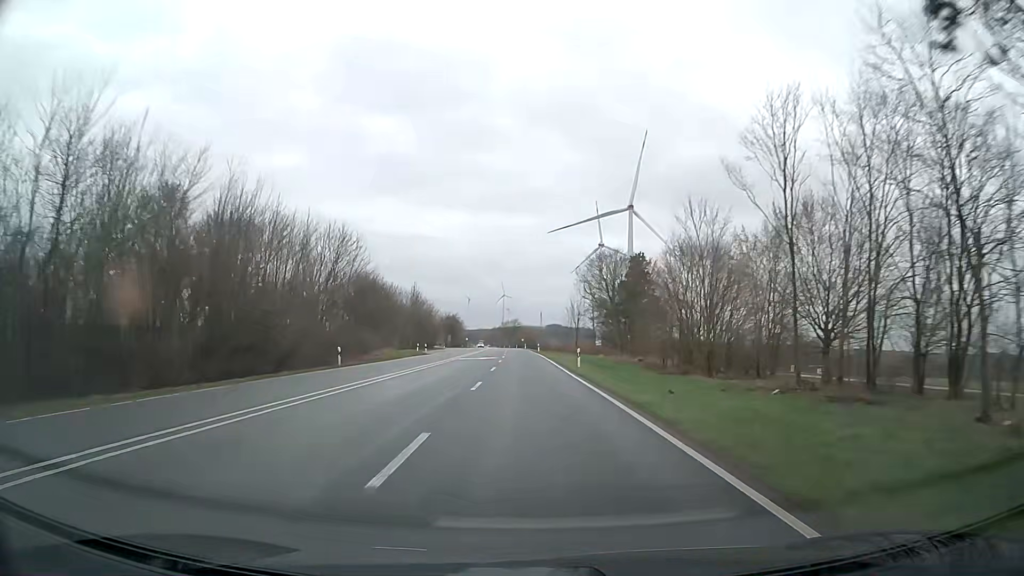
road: primary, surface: asphalt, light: Day
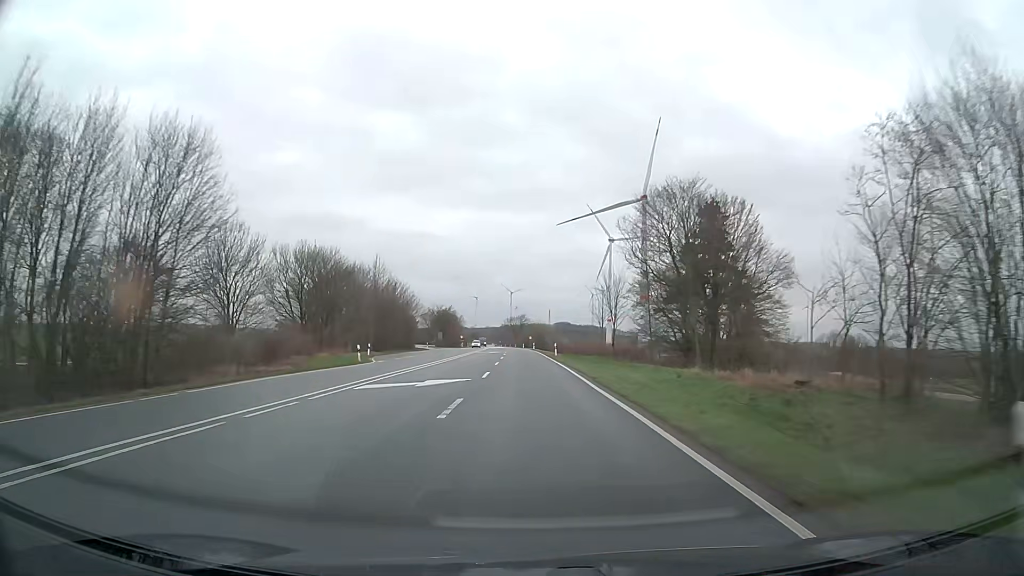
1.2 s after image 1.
(-0.1, +31.7) m; -1°
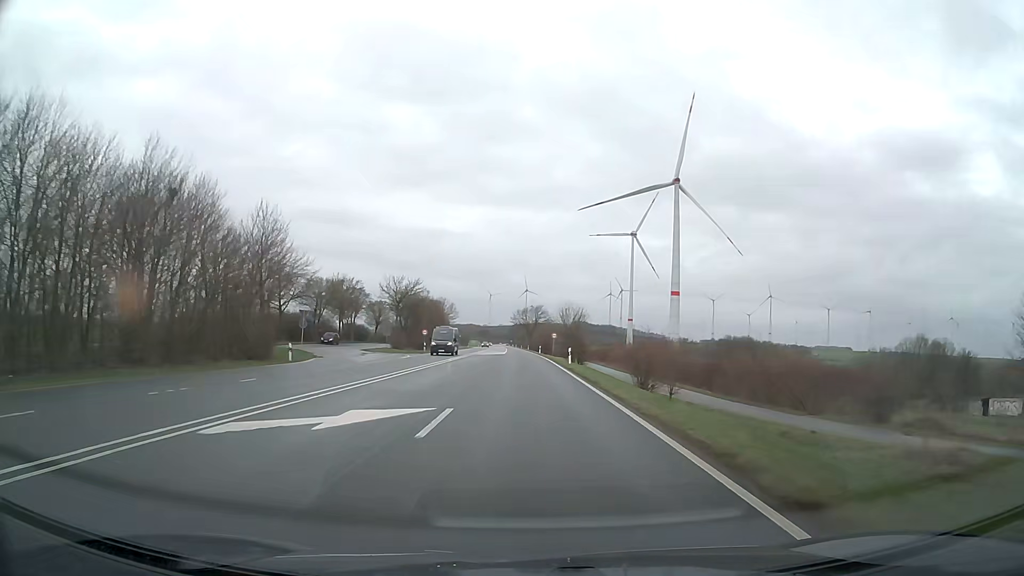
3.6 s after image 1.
(-0.7, +63.4) m; -1°
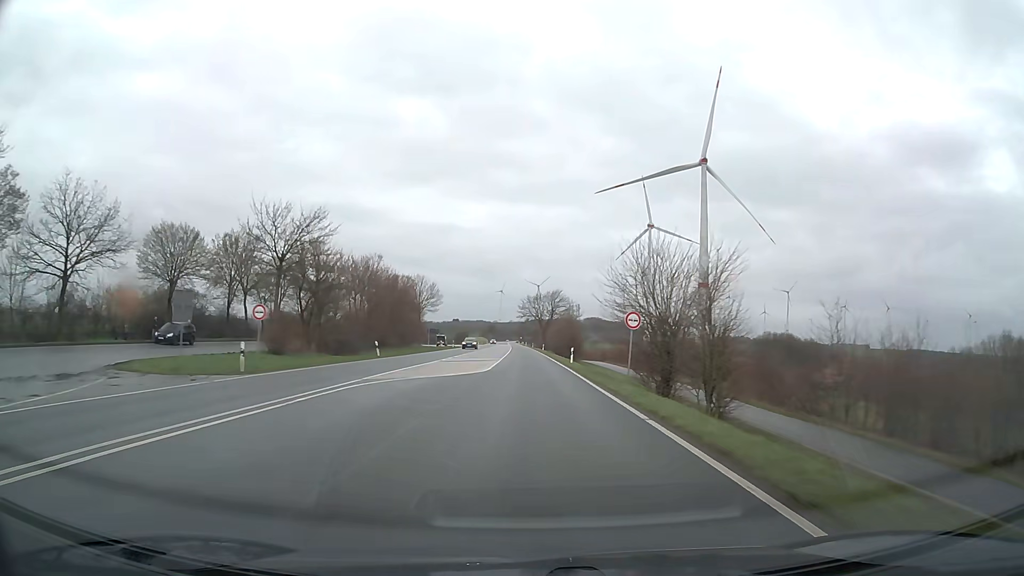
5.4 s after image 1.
(-0.4, +47.6) m; -1°
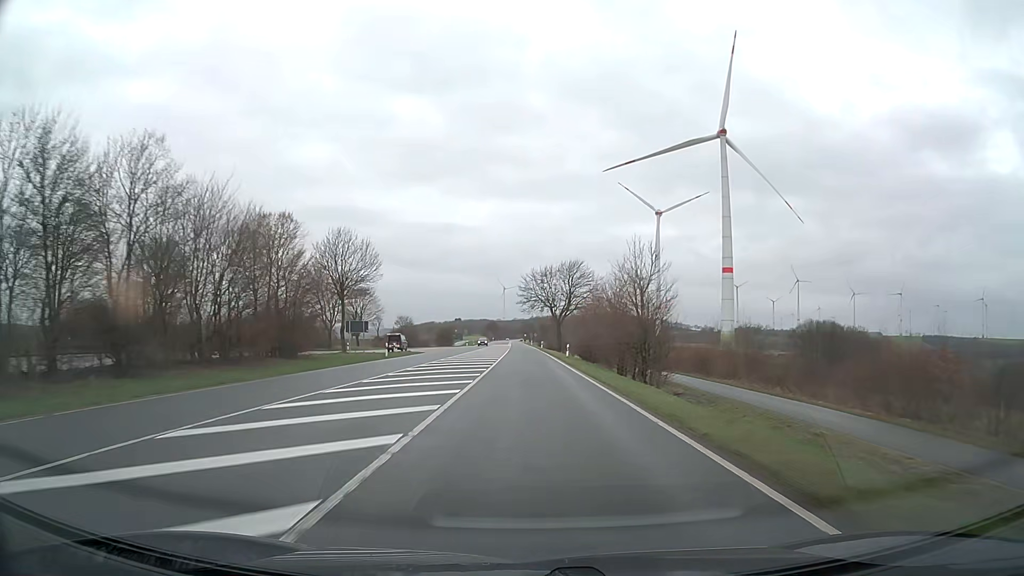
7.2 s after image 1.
(0.0, +47.6) m; 0°
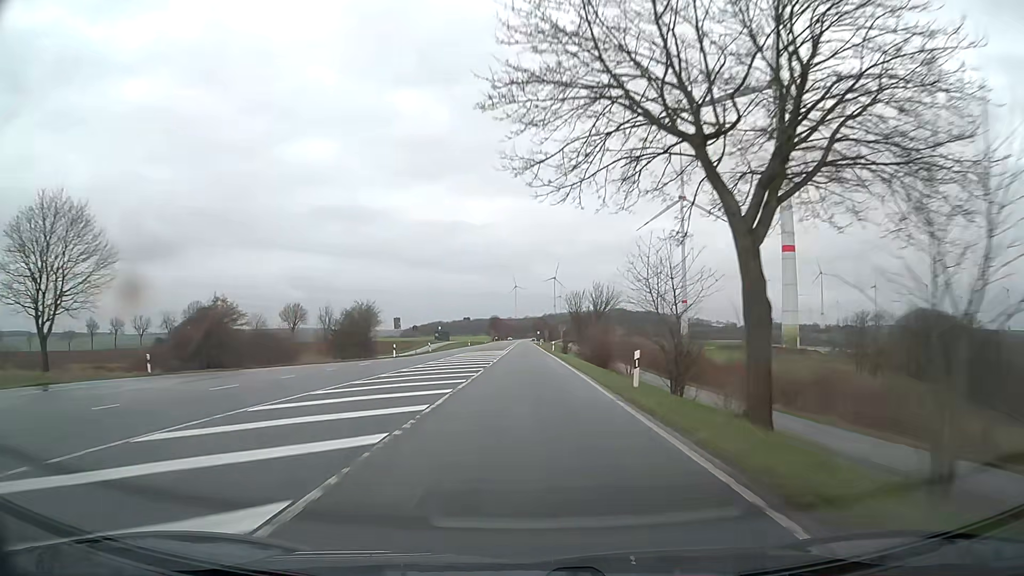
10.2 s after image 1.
(-0.5, +79.2) m; -1°
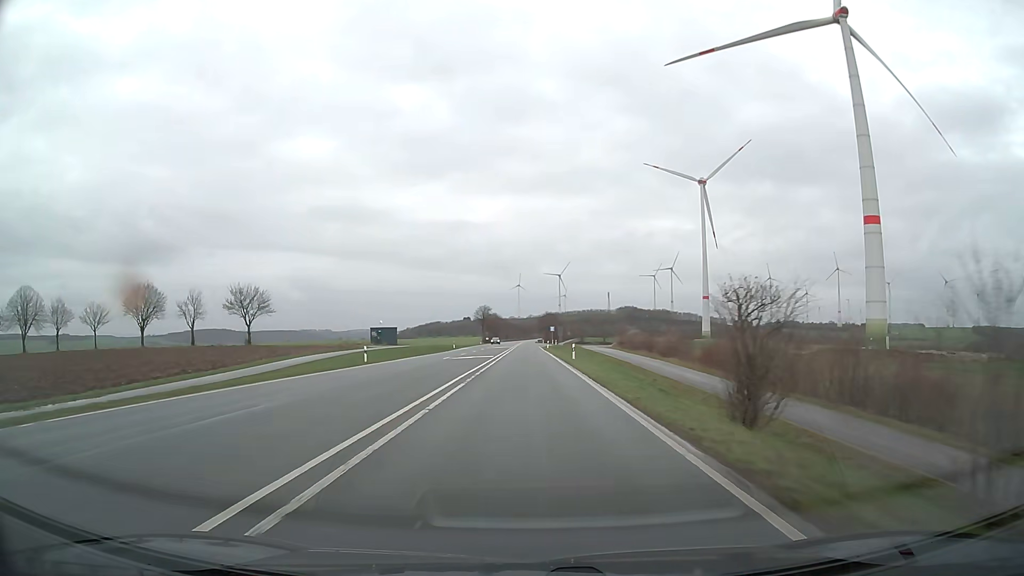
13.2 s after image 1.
(-0.4, +79.1) m; 0°
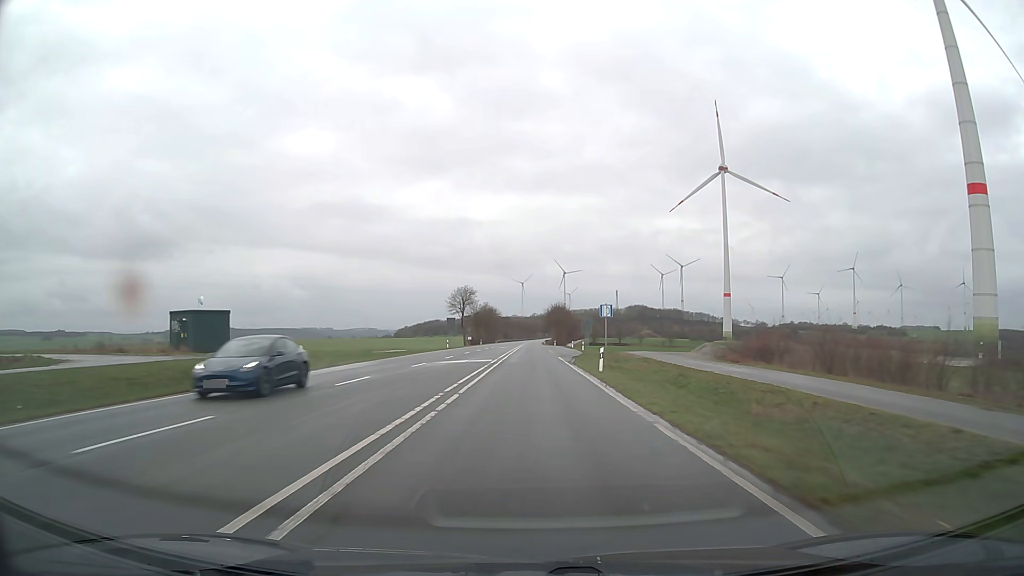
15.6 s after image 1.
(-0.2, +63.2) m; 0°
(0, +10) (0, +20) (0, +30) (0, +40) (0, +50) (0, +60) (0, +70) (0, +80) (+1, +90) (+1, +100) m
